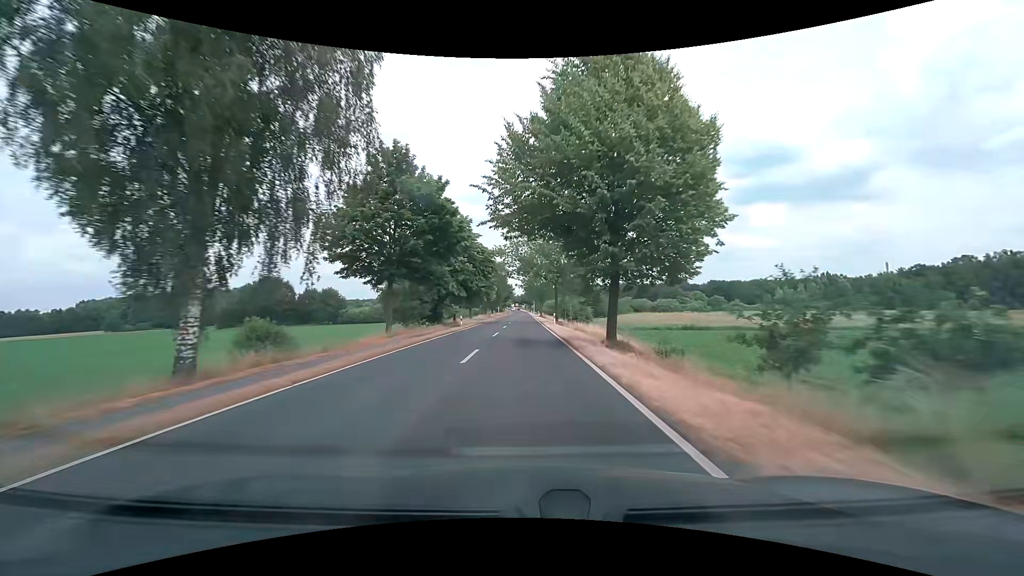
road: secondary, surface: asphalt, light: Day
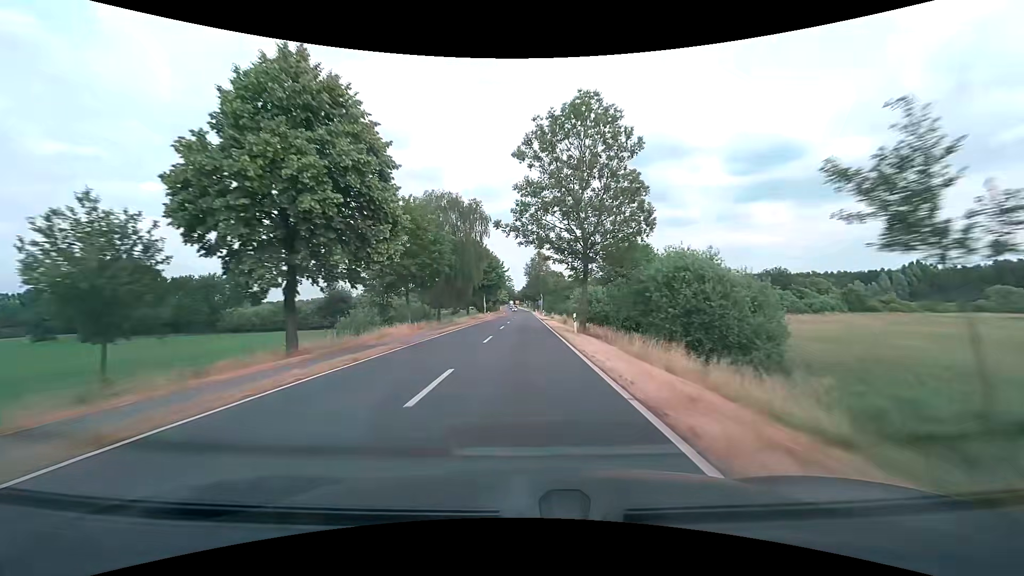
(0.0, +67.7) m; 0°
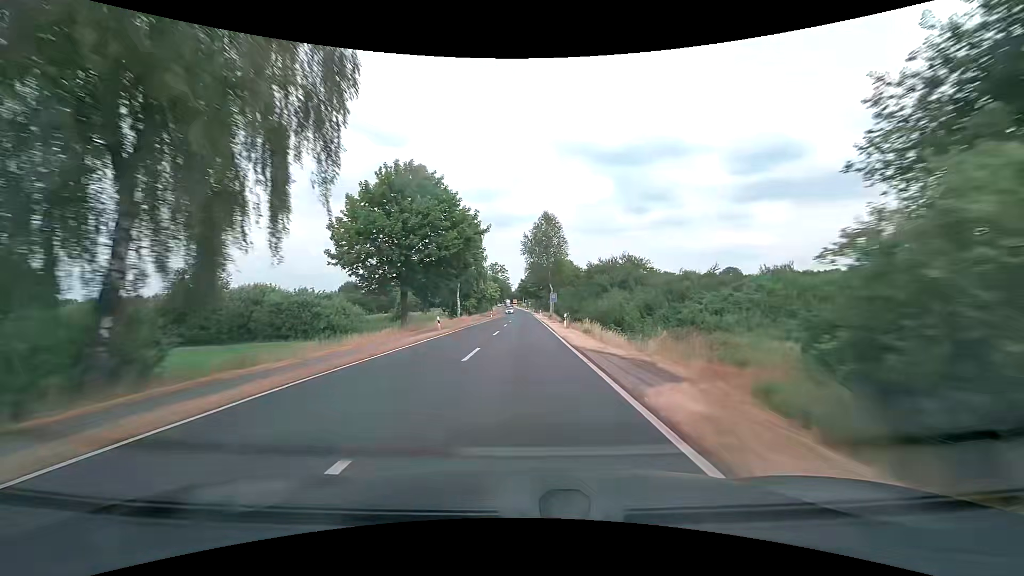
(+0.2, +43.6) m; 0°
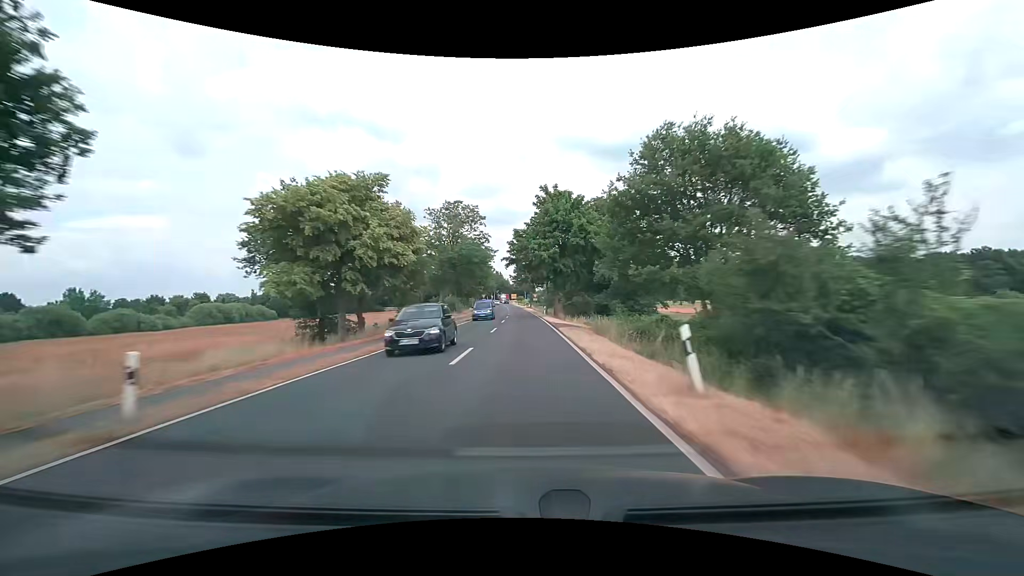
(0.0, +75.6) m; 0°
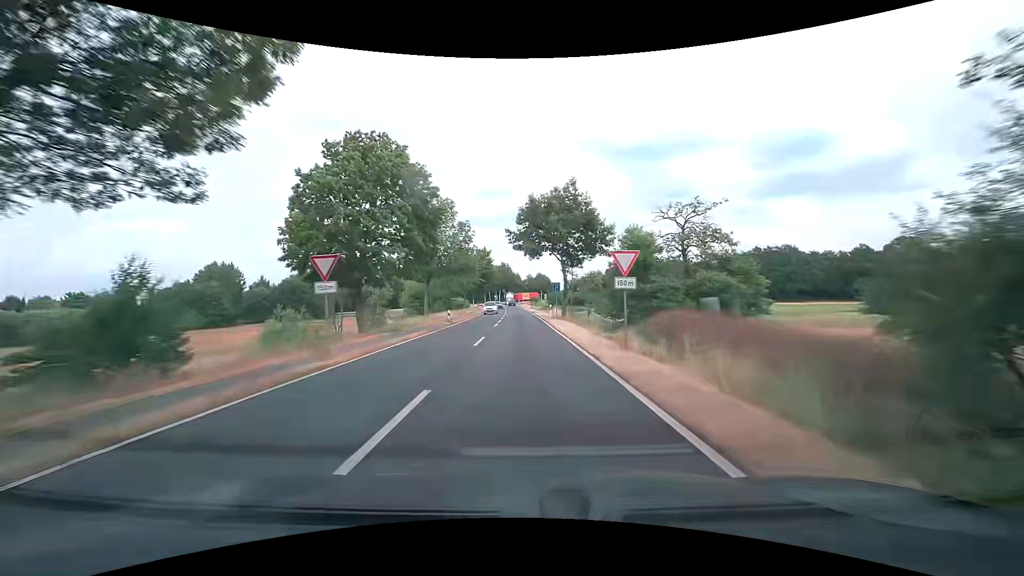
(-0.7, +68.7) m; -2°
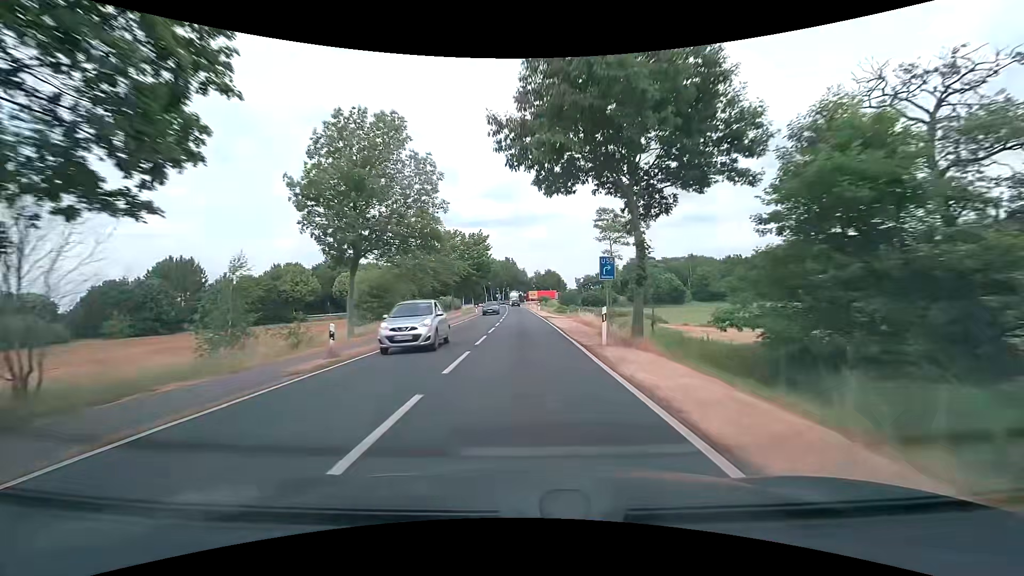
(-0.1, +24.4) m; -1°
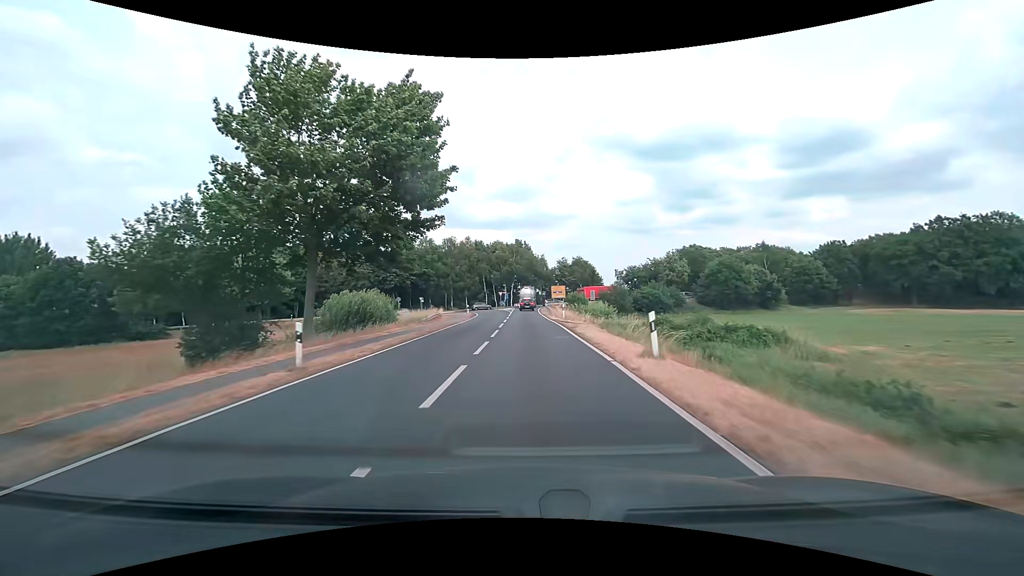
(-0.8, +52.8) m; -2°
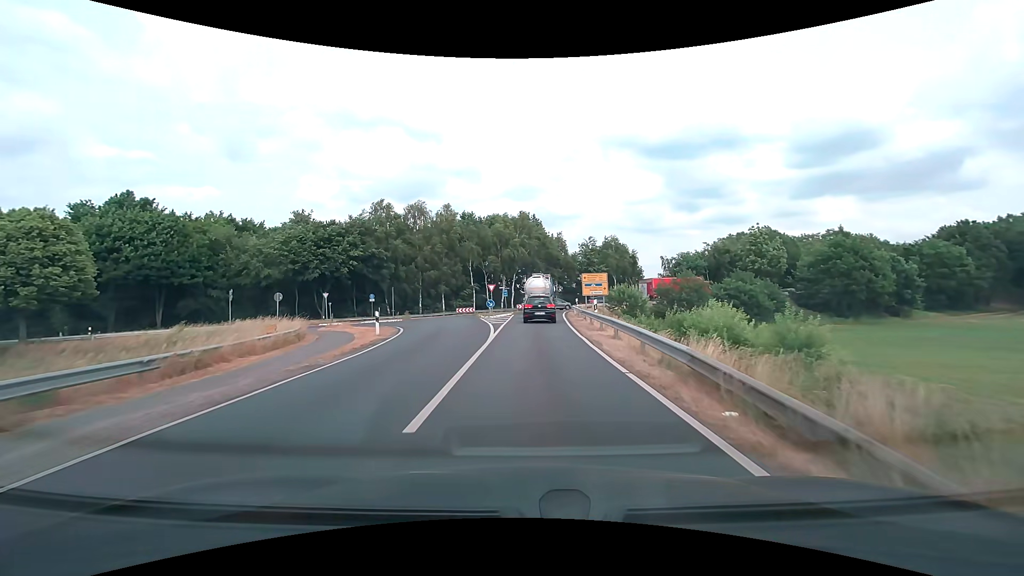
(-0.3, +37.5) m; -1°
